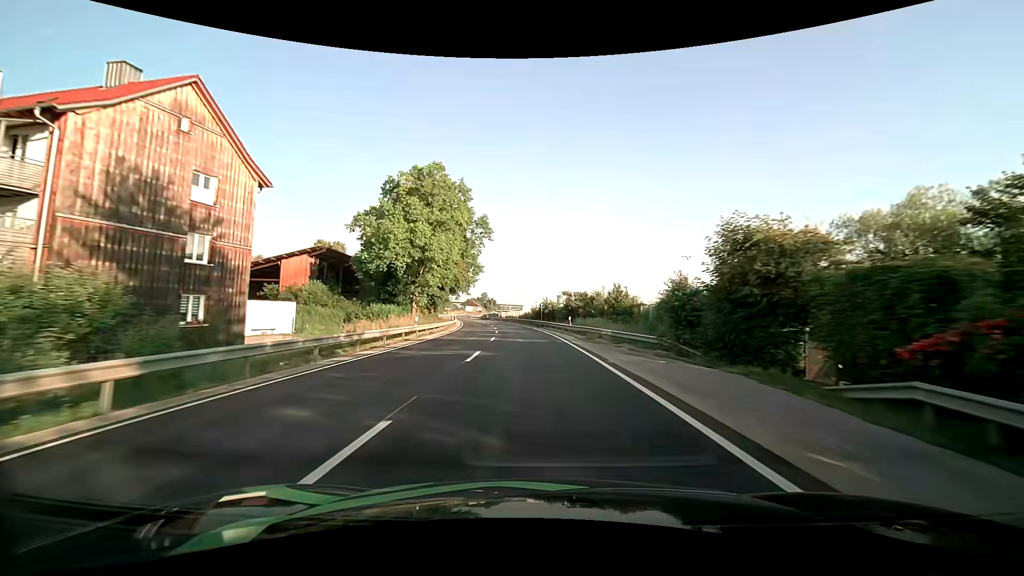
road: primary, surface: asphalt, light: Day
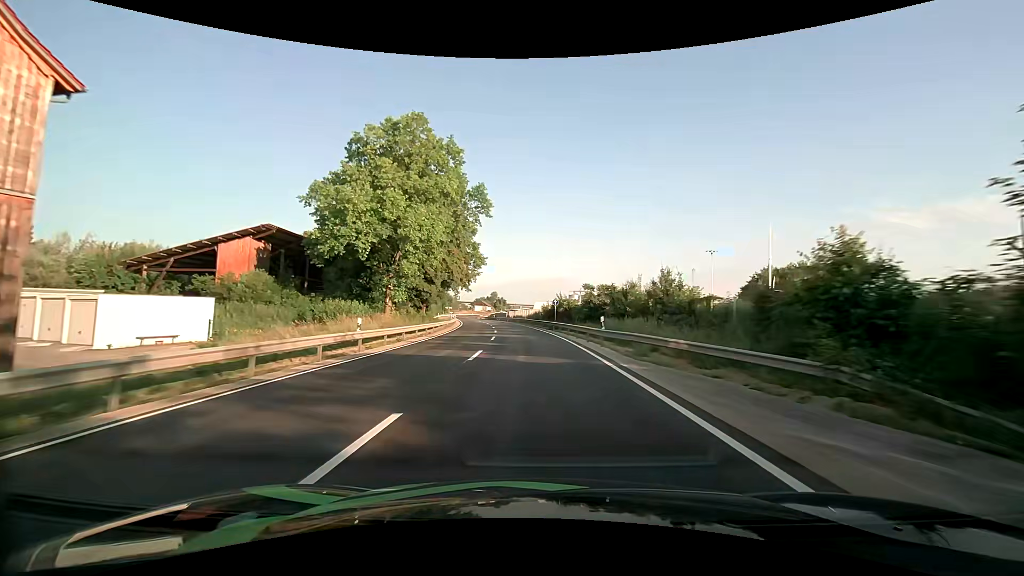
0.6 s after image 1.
(-0.1, +12.1) m; -1°
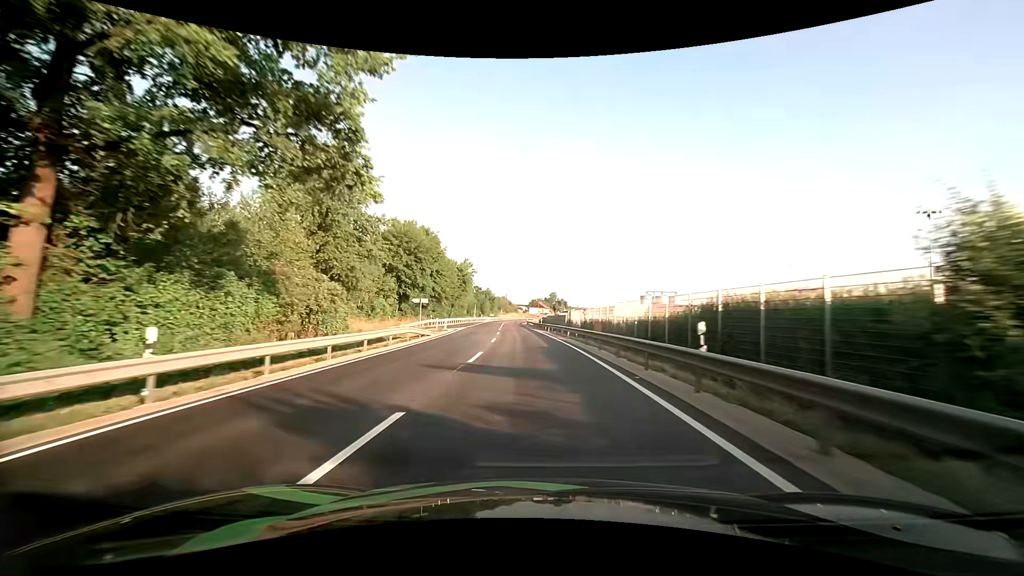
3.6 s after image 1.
(-3.3, +60.3) m; -7°
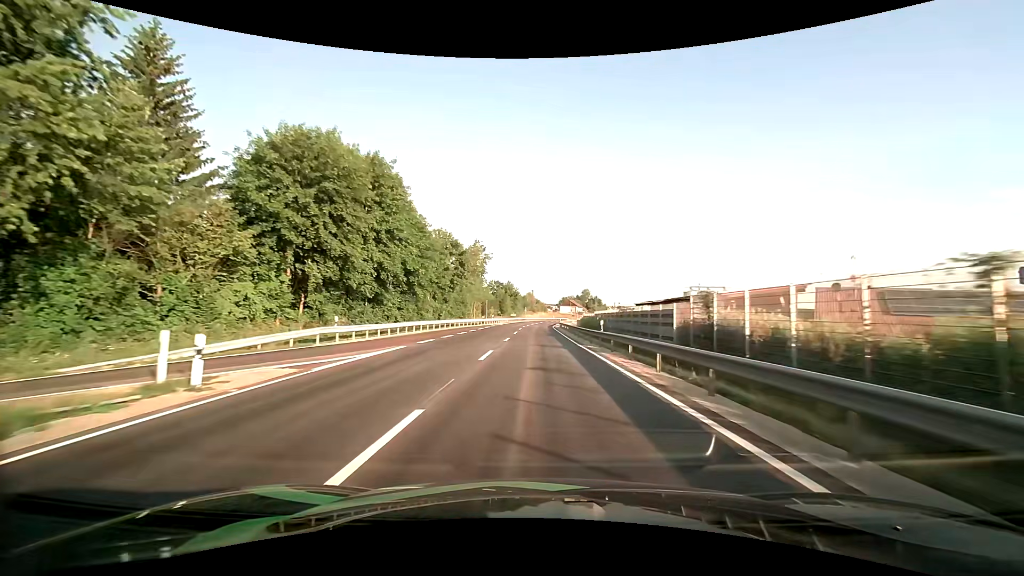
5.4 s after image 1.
(-1.3, +36.1) m; -4°
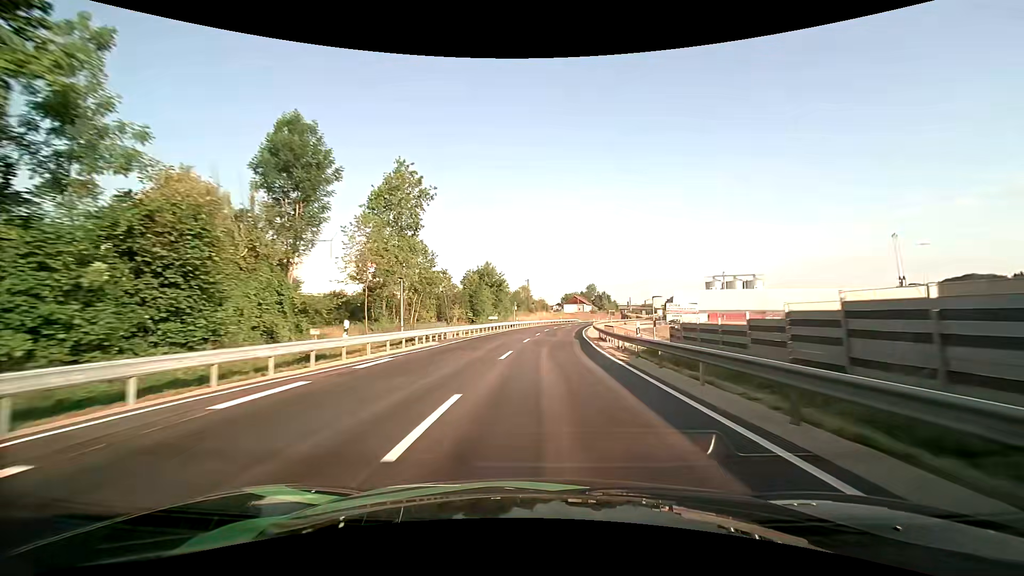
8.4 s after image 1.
(-0.2, +58.5) m; 0°
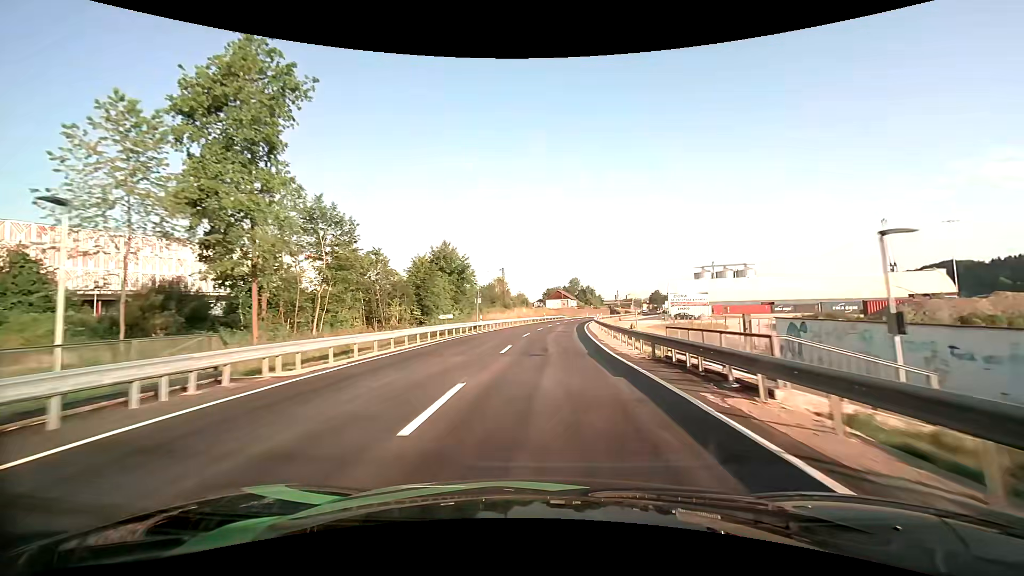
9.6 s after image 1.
(+0.5, +23.3) m; +2°
(0, +10) (0, +20) (+1, +30) (+1, +40) (+2, +50) (+3, +60) (+4, +70) (+5, +80) (+7, +90) (+9, +99) m
